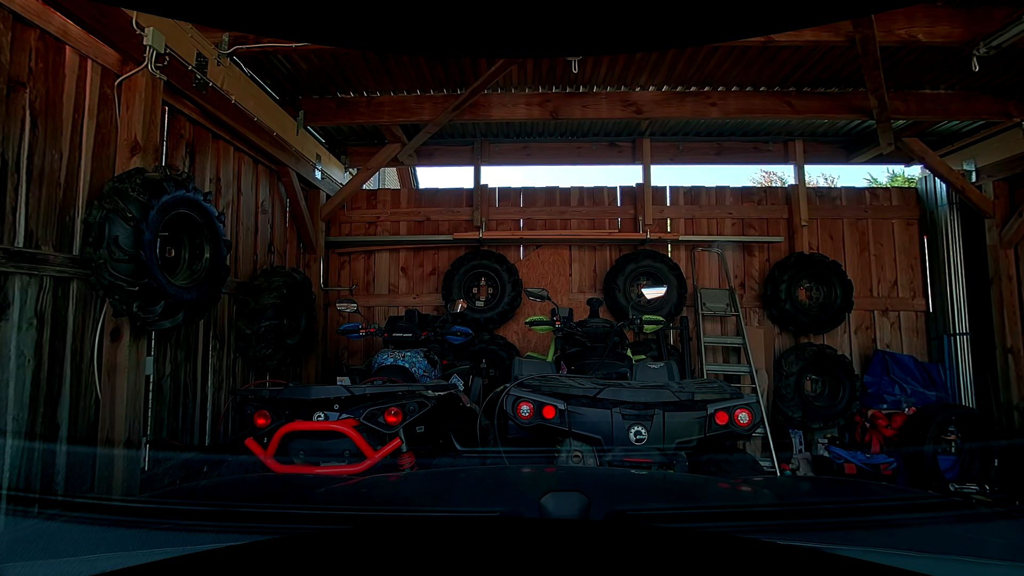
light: Day
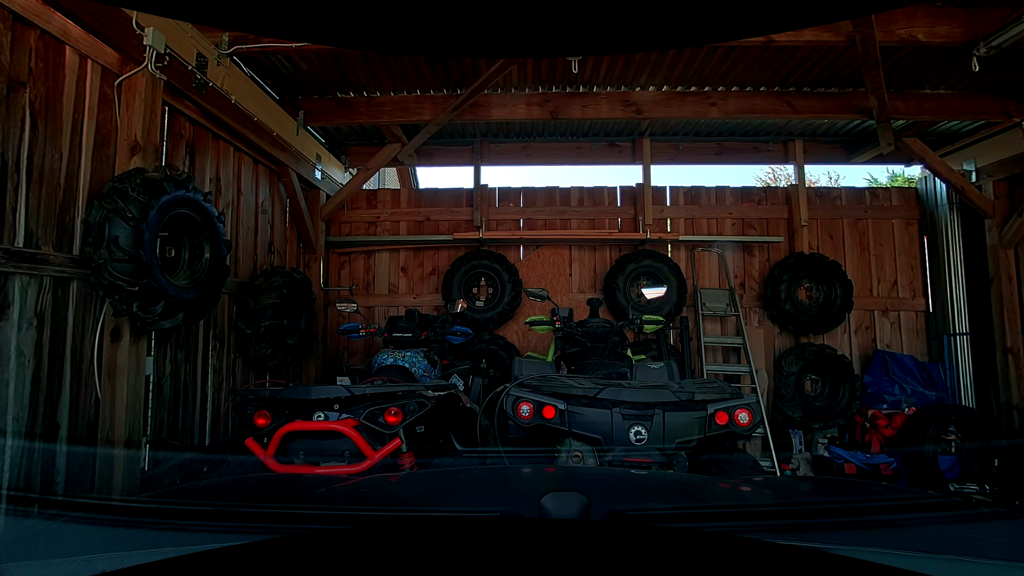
(0.0, 0.0) m; 0°
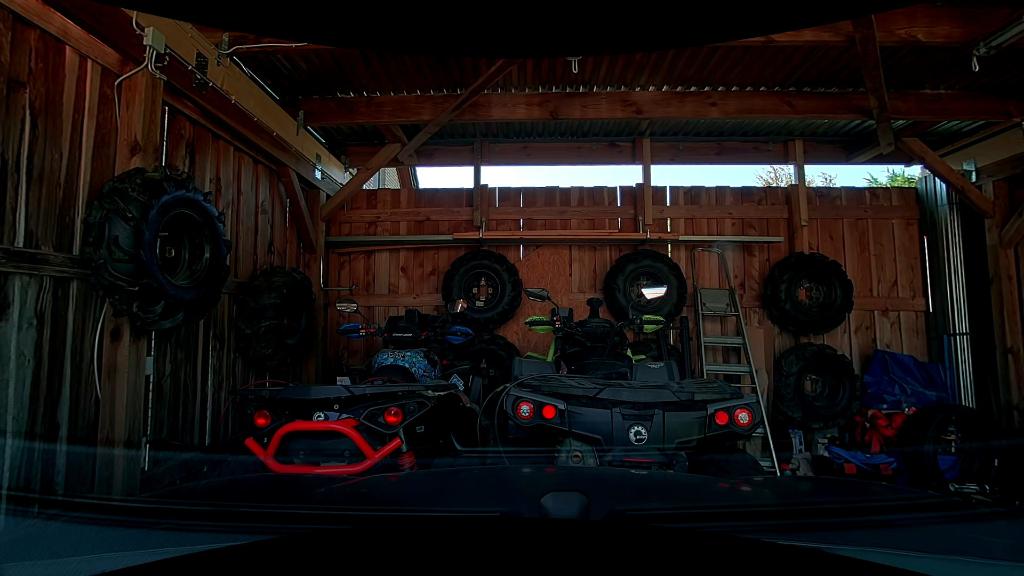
(0.0, 0.0) m; 0°
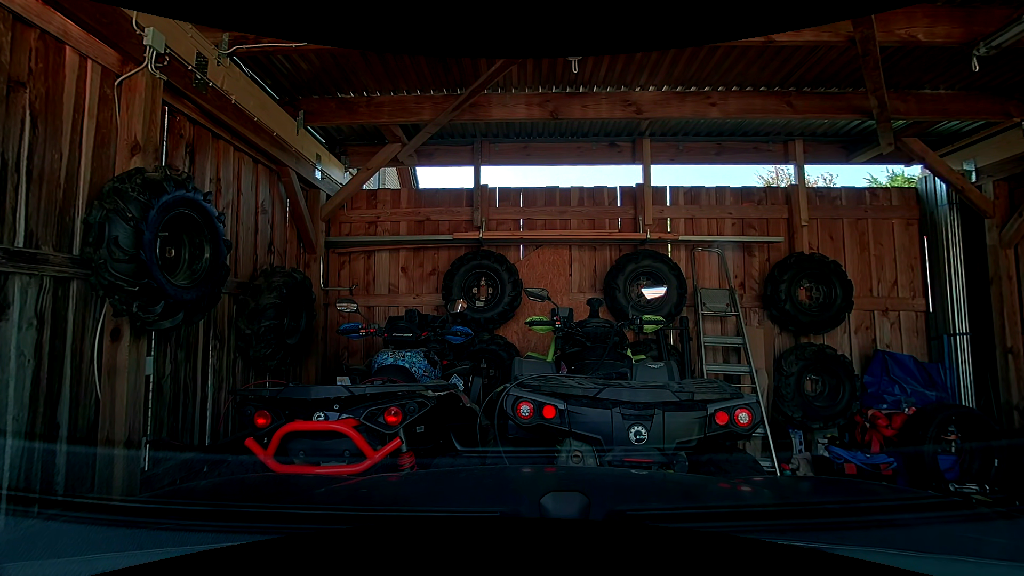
(0.0, 0.0) m; 0°
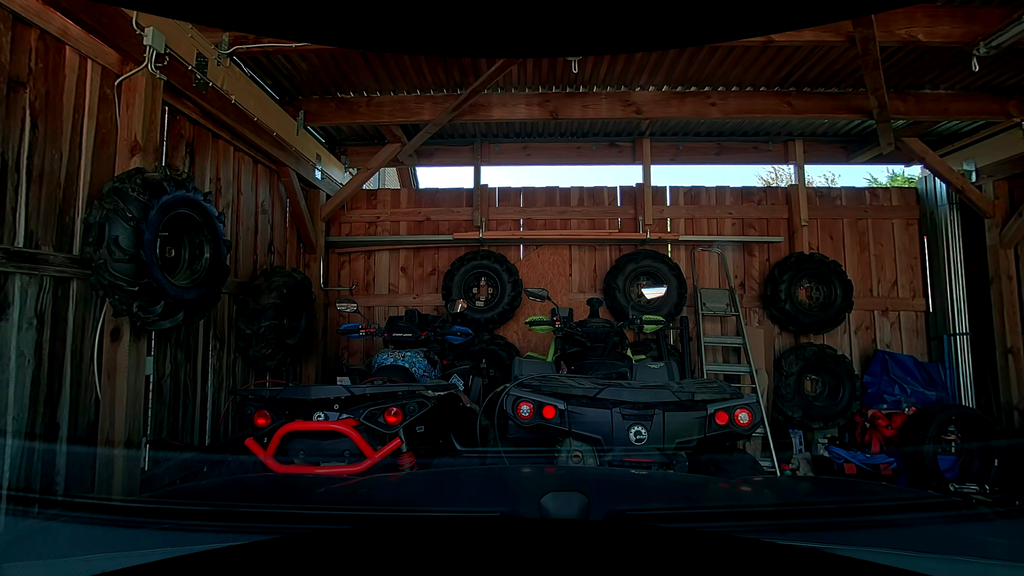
(0.0, 0.0) m; 0°
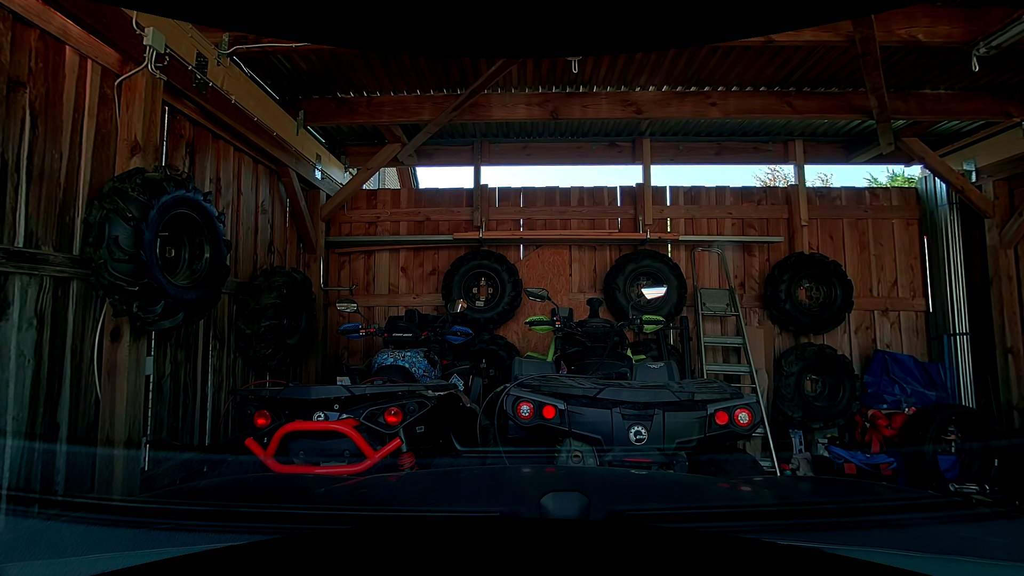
(0.0, 0.0) m; 0°
